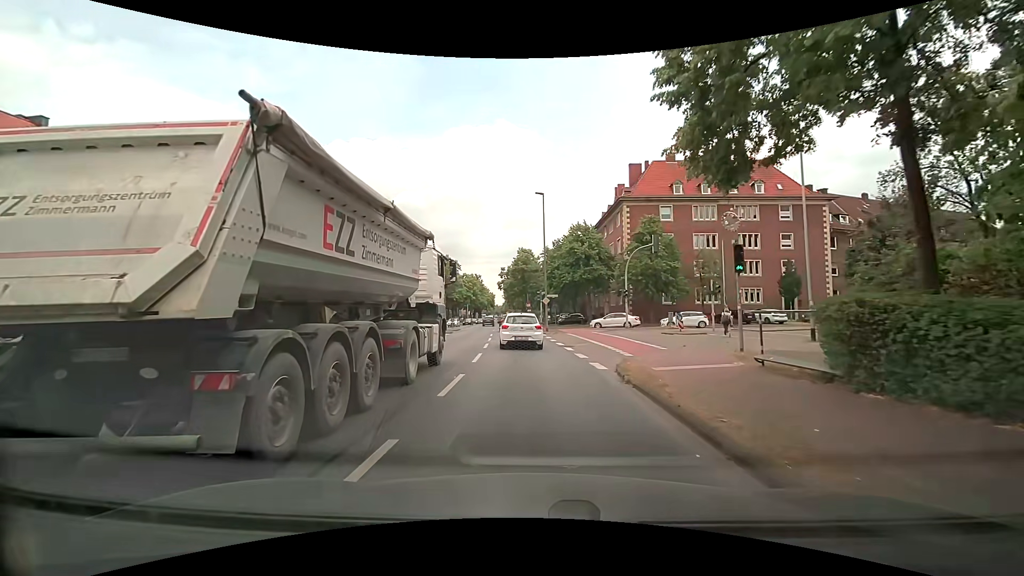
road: secondary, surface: asphalt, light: Day
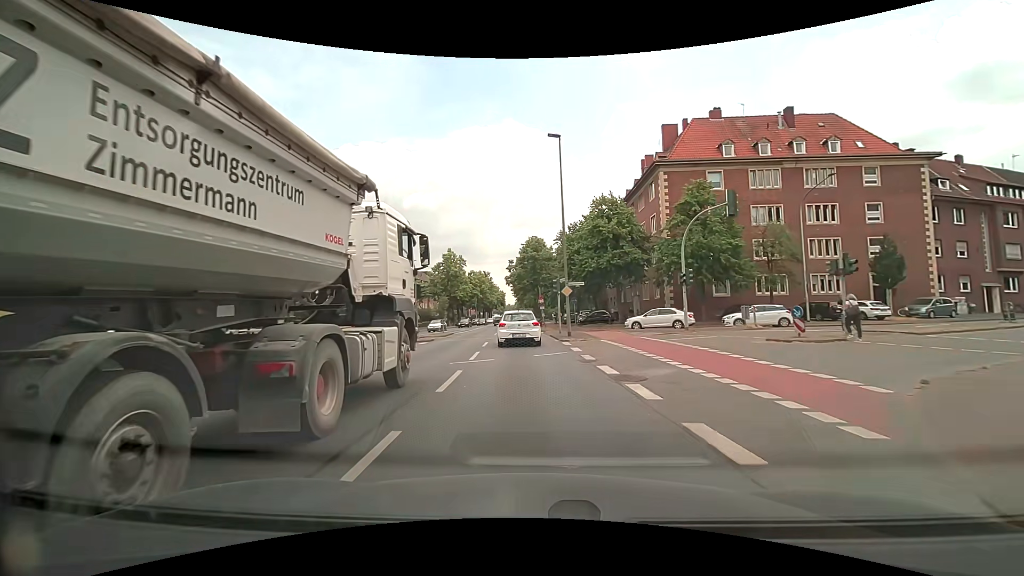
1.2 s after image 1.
(-0.2, +12.2) m; -2°
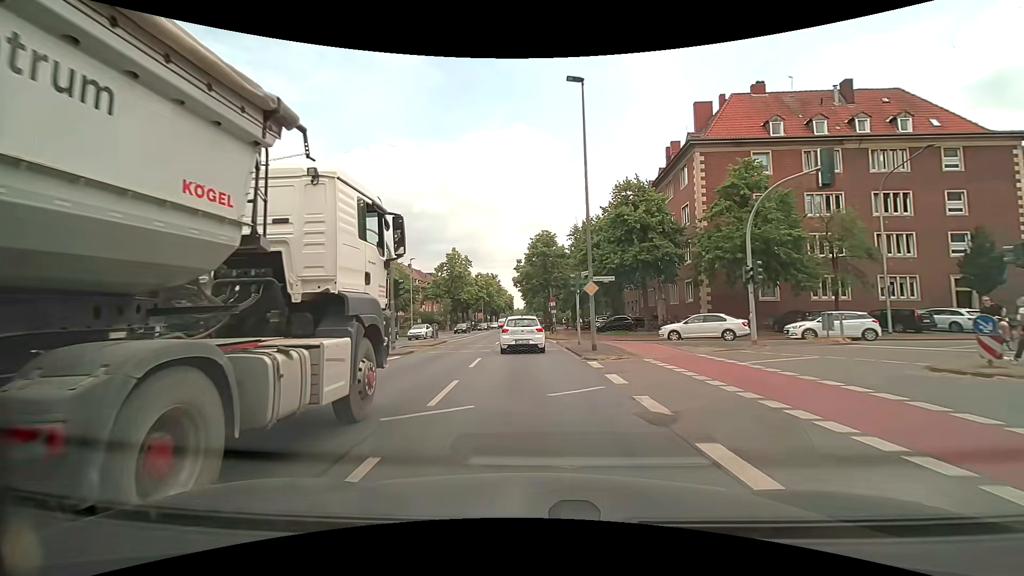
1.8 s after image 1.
(-0.1, +6.9) m; -1°
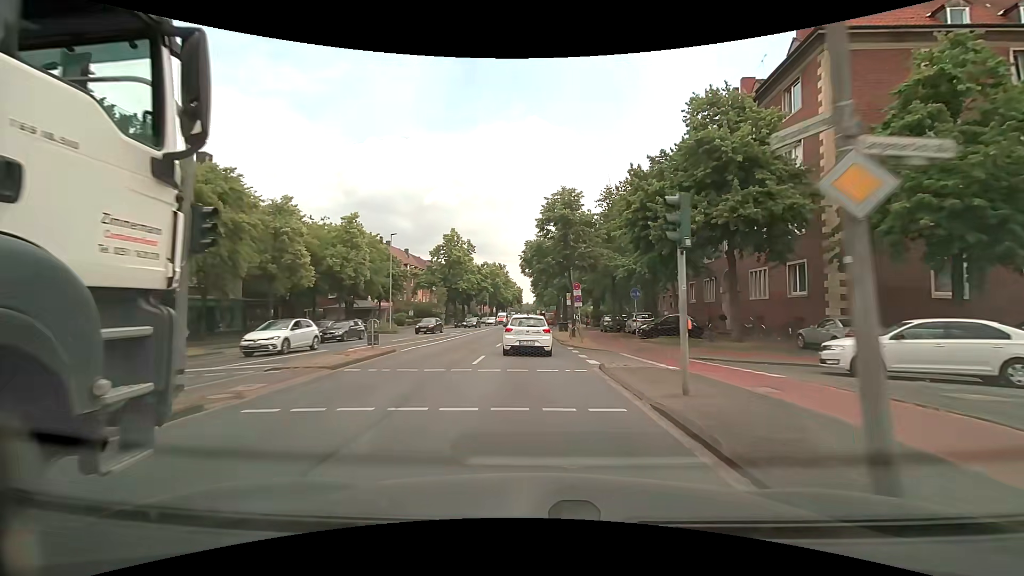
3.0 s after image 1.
(-0.2, +14.5) m; -1°
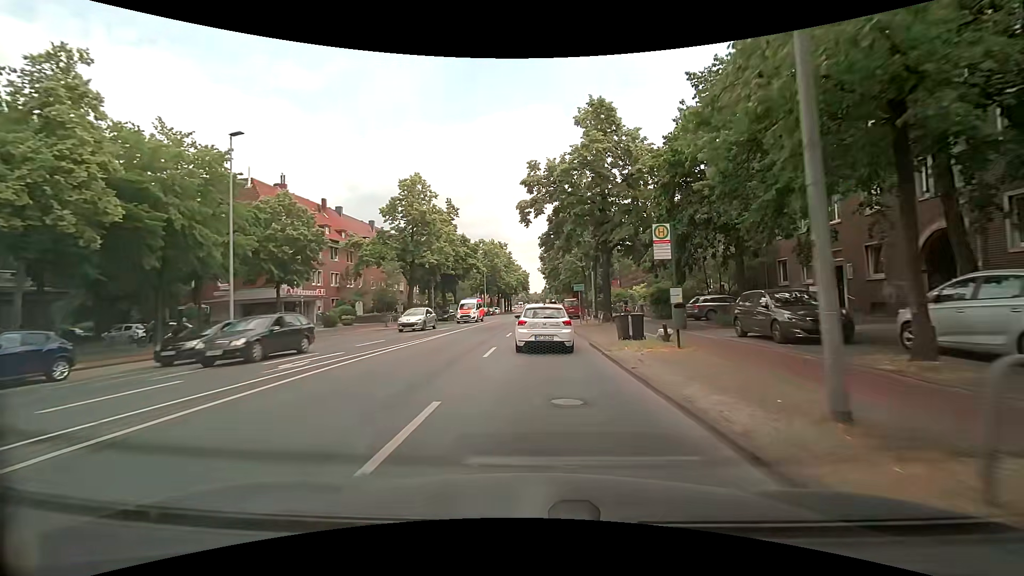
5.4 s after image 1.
(-0.2, +29.0) m; 0°
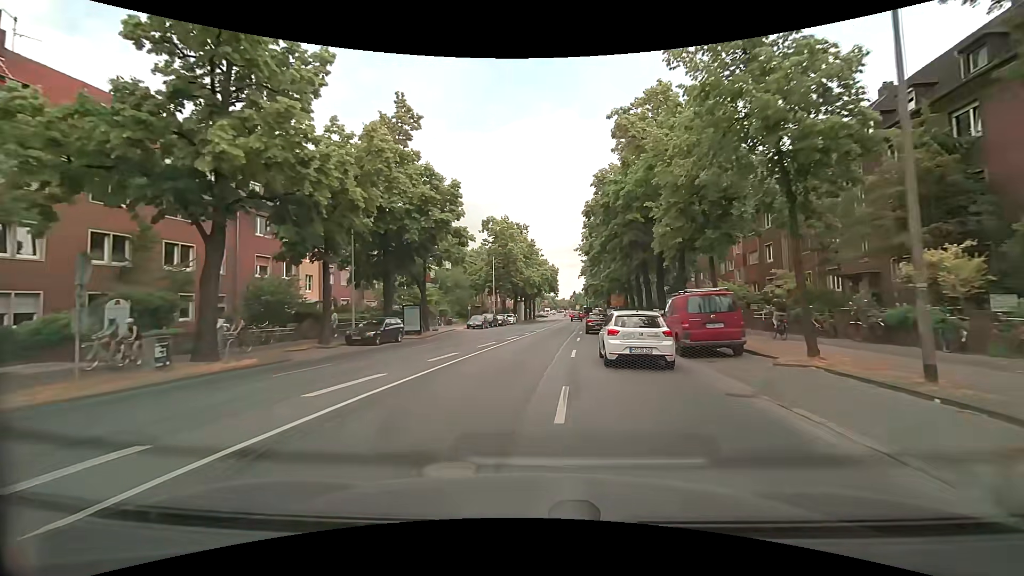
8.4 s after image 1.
(-0.9, +35.8) m; -4°
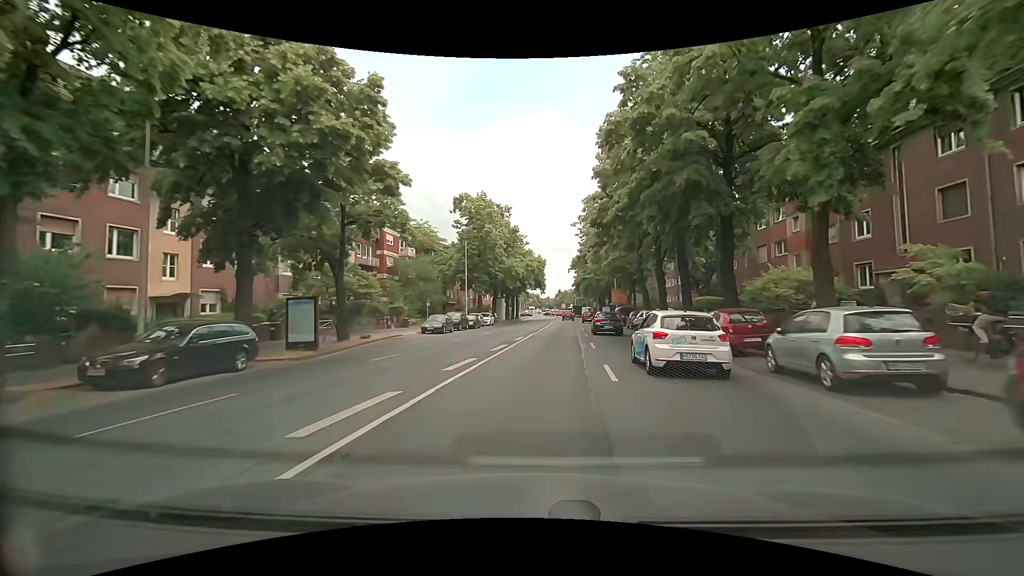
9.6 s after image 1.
(+0.2, +15.0) m; +2°
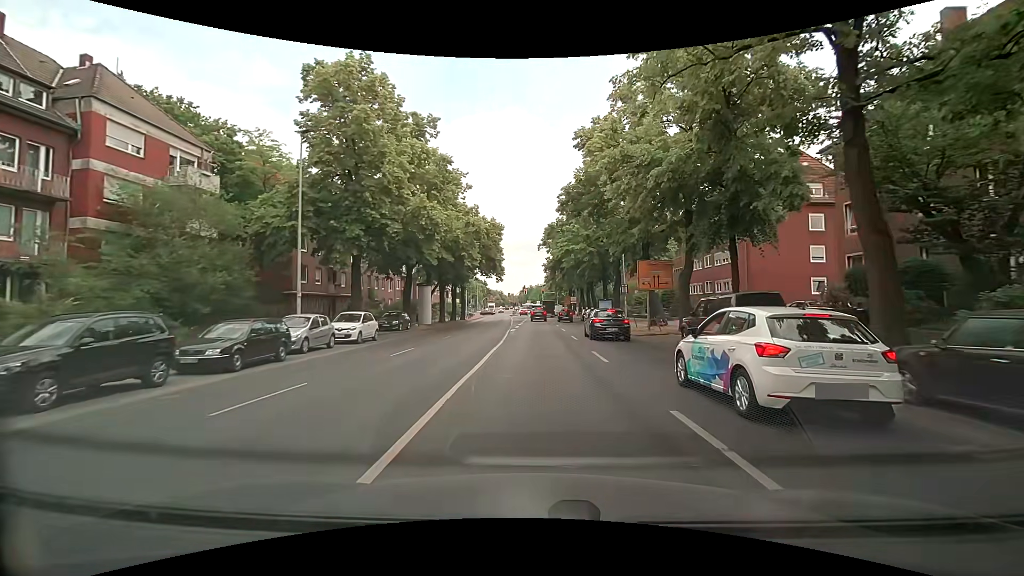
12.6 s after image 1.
(+1.5, +34.4) m; +4°
